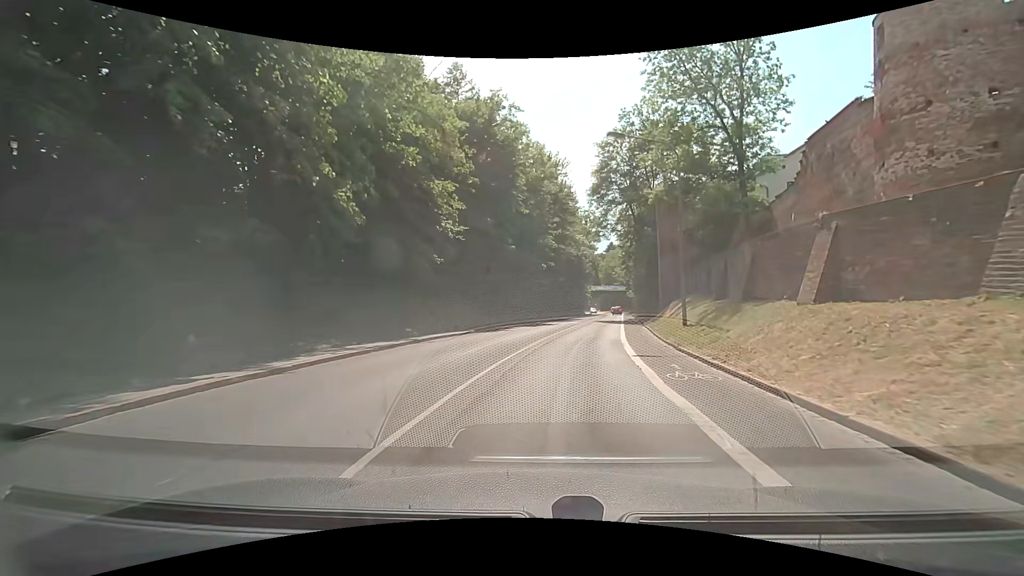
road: secondary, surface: asphalt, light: Day
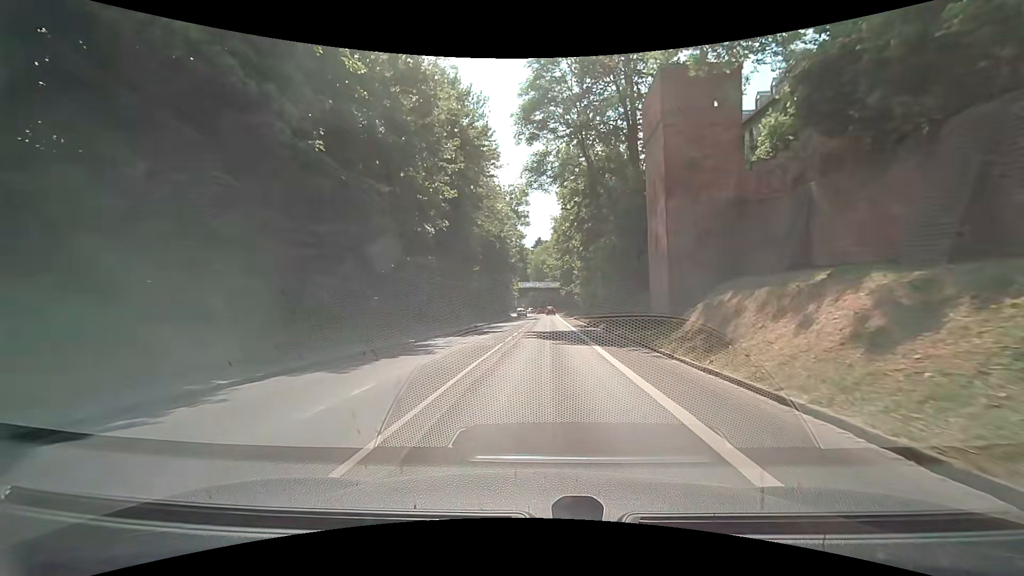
(+2.5, +25.4) m; +9°
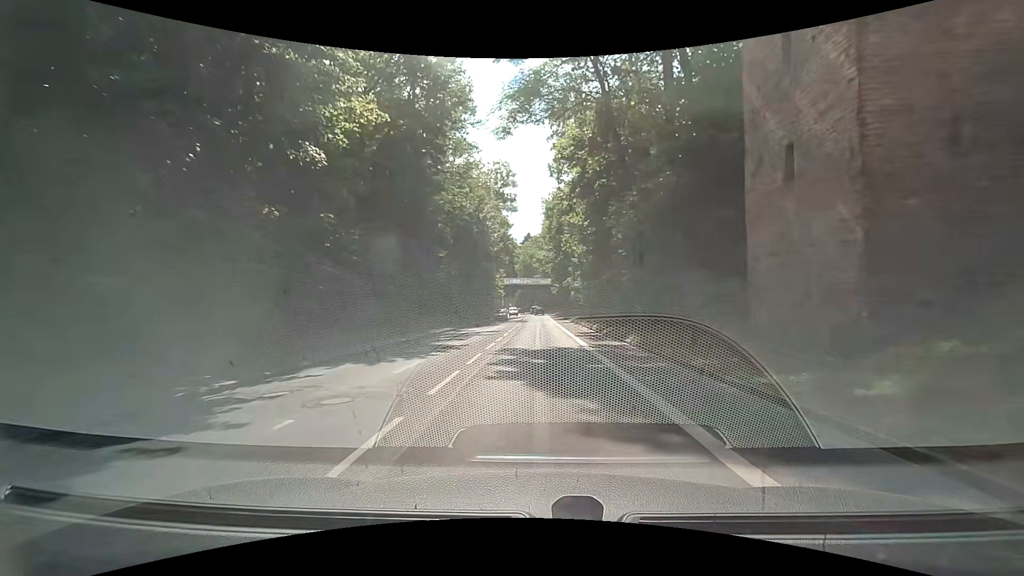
(+0.1, +13.4) m; +1°
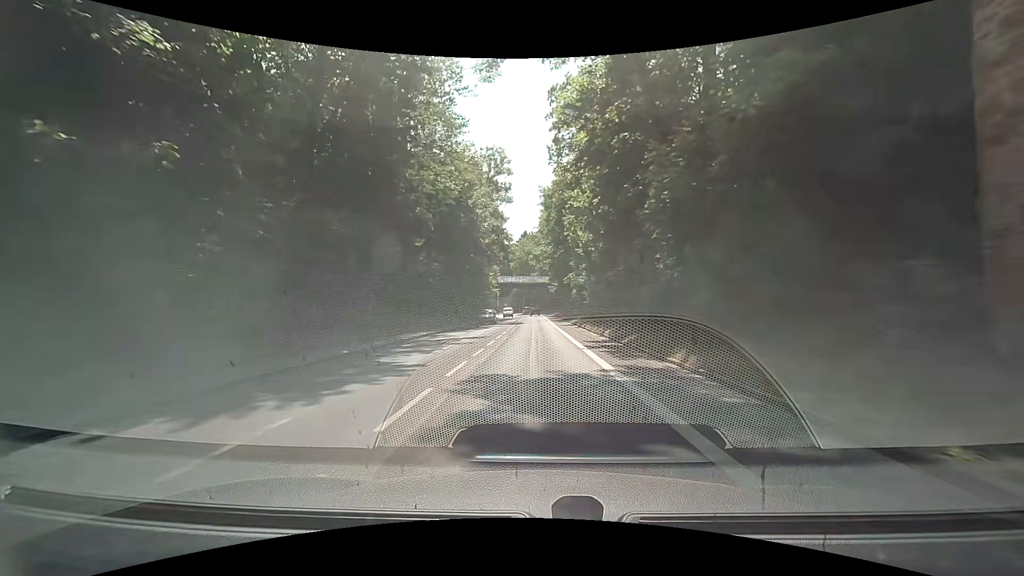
(+0.1, +6.8) m; +1°
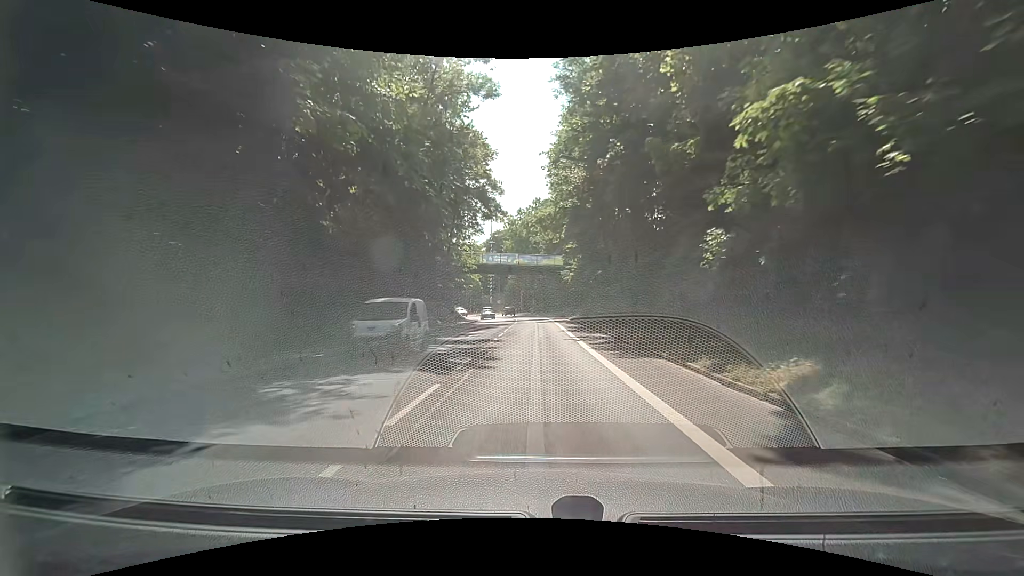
(-0.3, +35.6) m; 0°
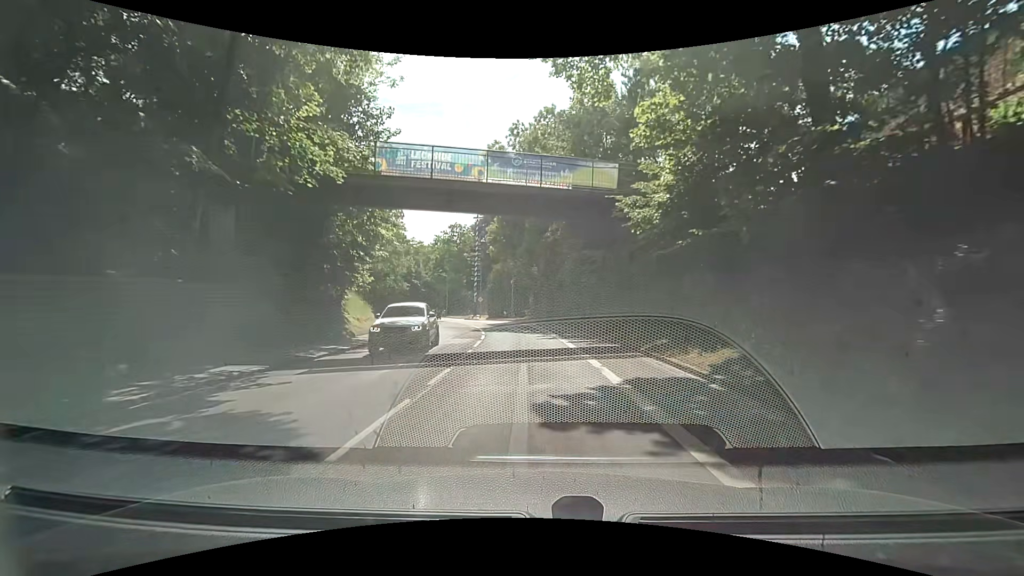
(-0.1, +37.0) m; 0°
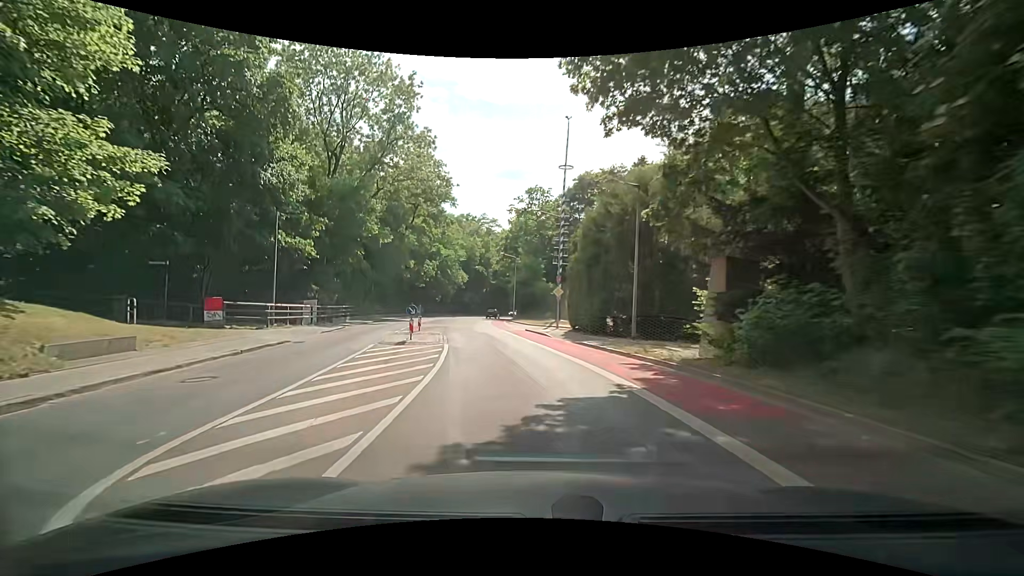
(-2.3, +36.4) m; -11°
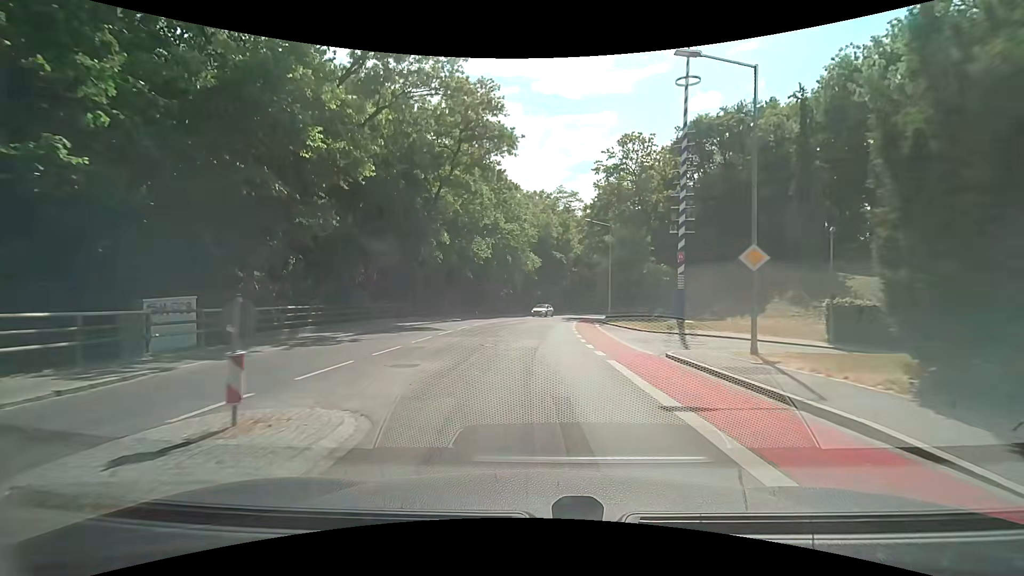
(-2.1, +21.3) m; -10°
(0, +10) (0, +20) (0, +30) (+1, +40) (+2, +50) (+5, +60) (+8, +69) (+12, +78) (+17, +87) (+21, +96) m
